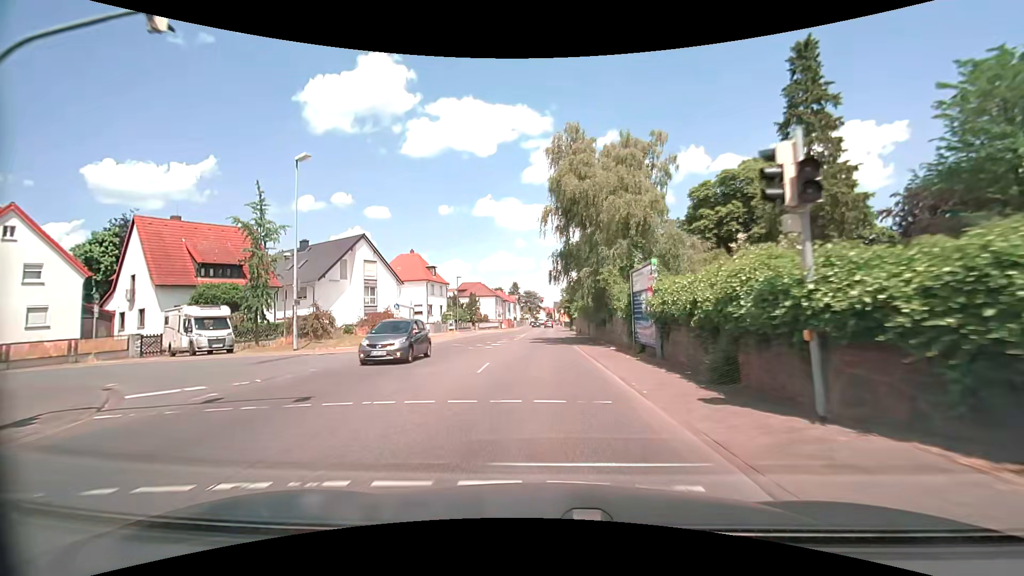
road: secondary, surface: asphalt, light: Day
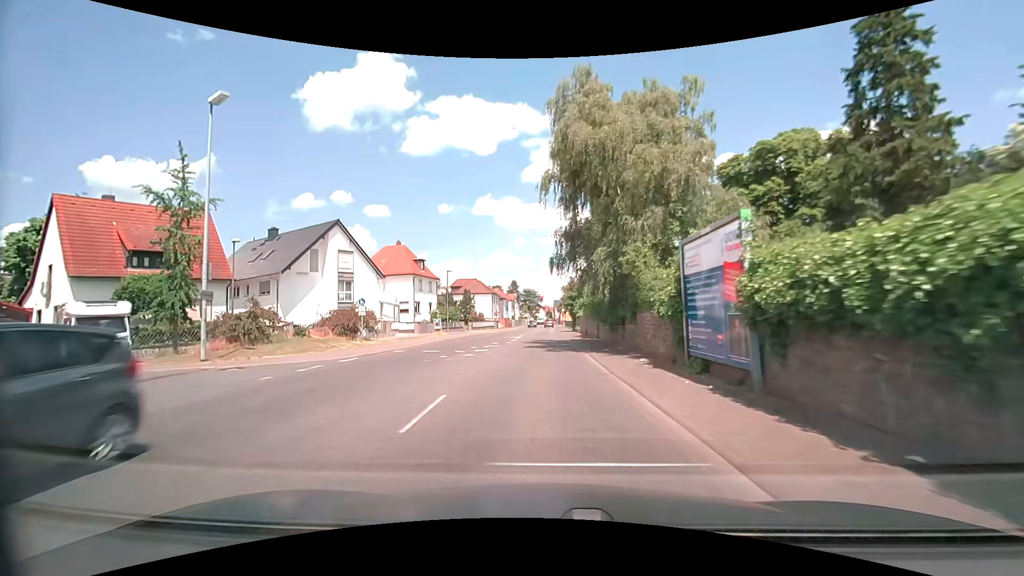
(0.0, +7.0) m; 0°
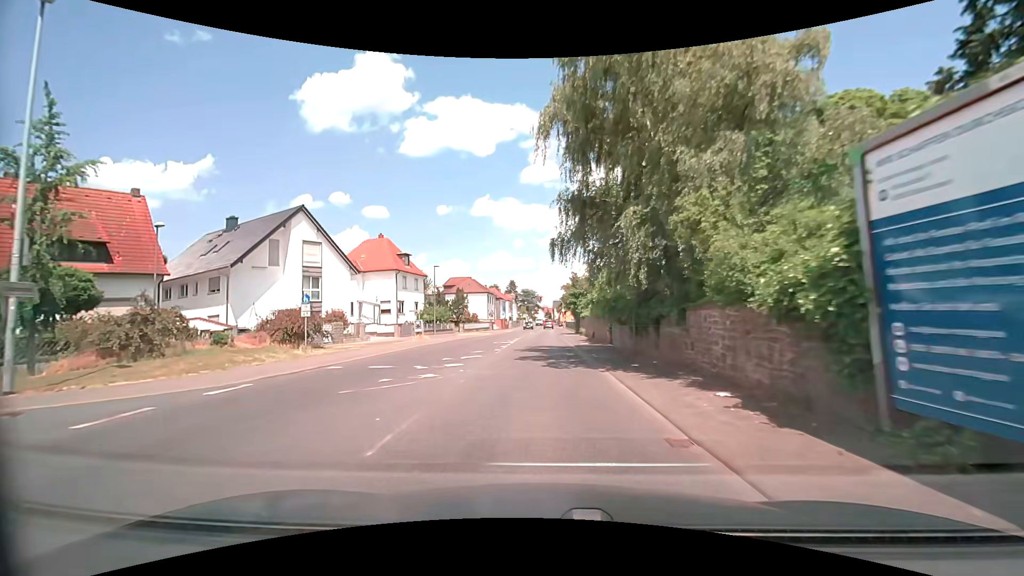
(0.0, +6.9) m; 0°
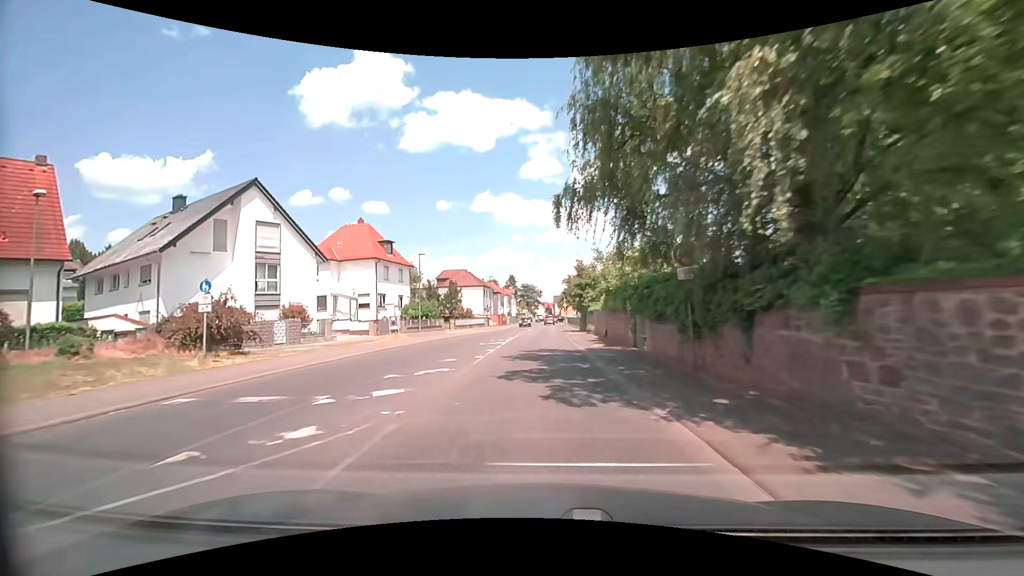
(0.0, +6.9) m; 0°
